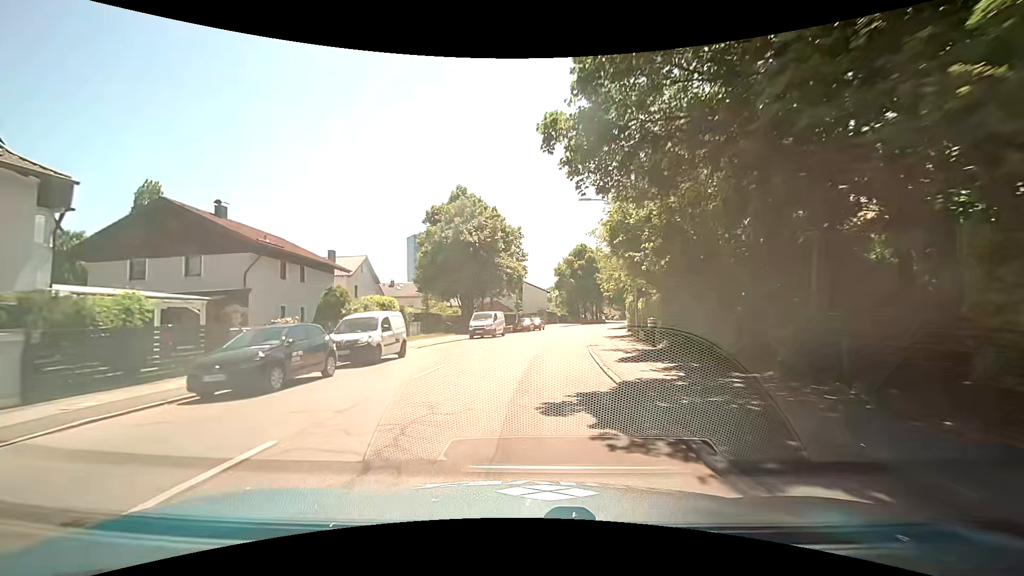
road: secondary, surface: asphalt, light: Day
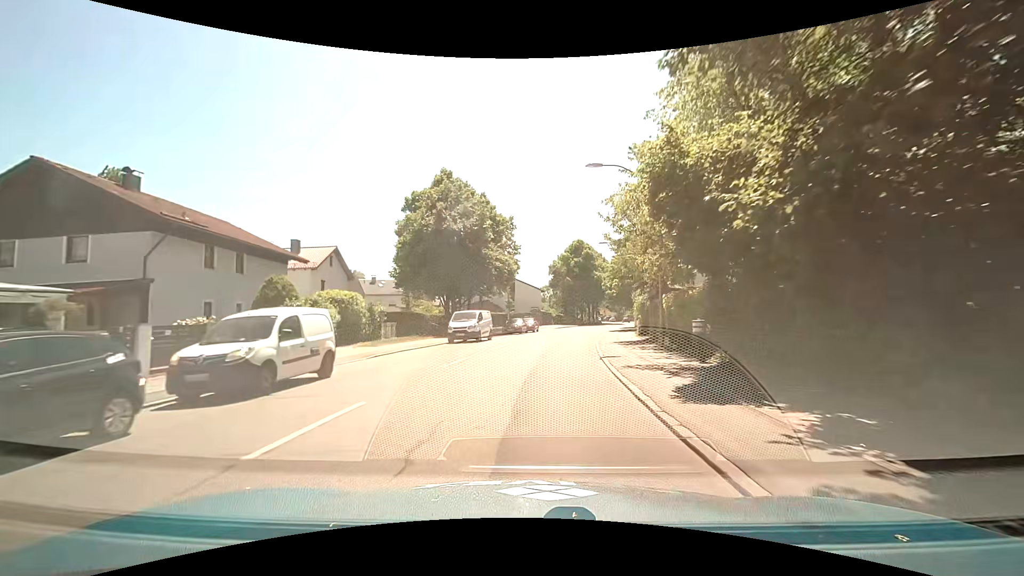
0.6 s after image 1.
(0.0, +6.6) m; +1°
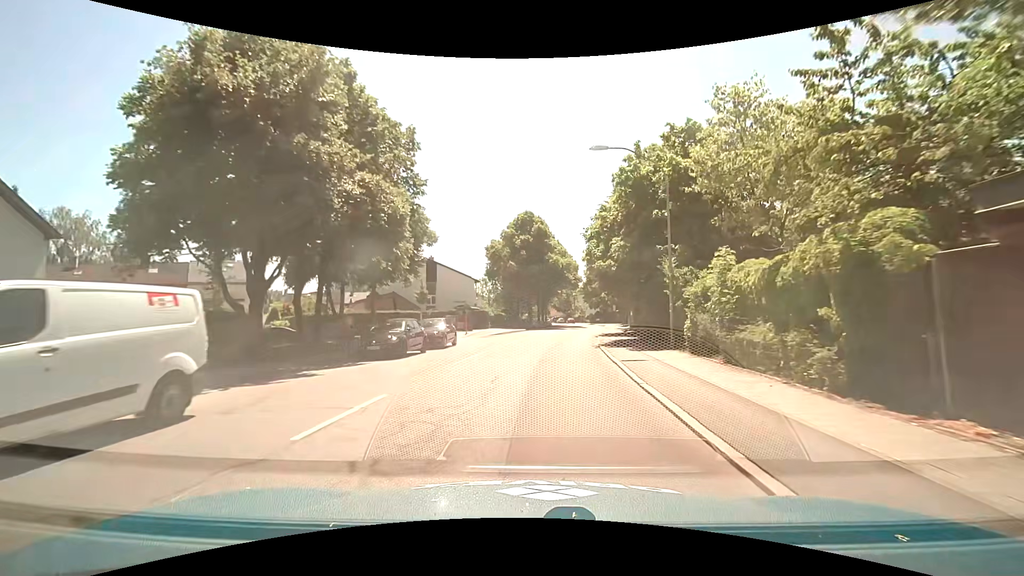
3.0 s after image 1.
(+1.4, +26.1) m; +7°
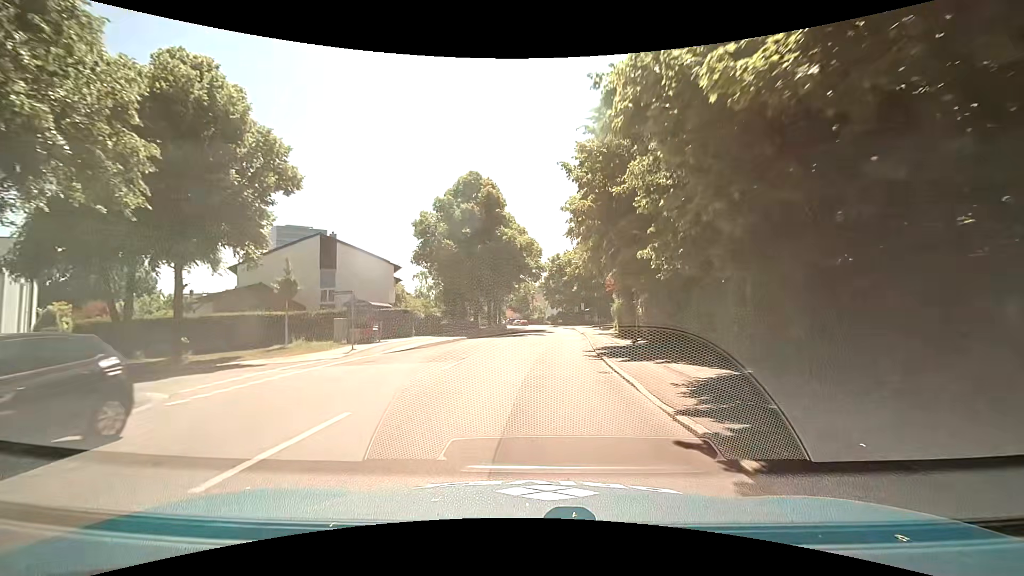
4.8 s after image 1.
(+0.8, +19.2) m; +5°
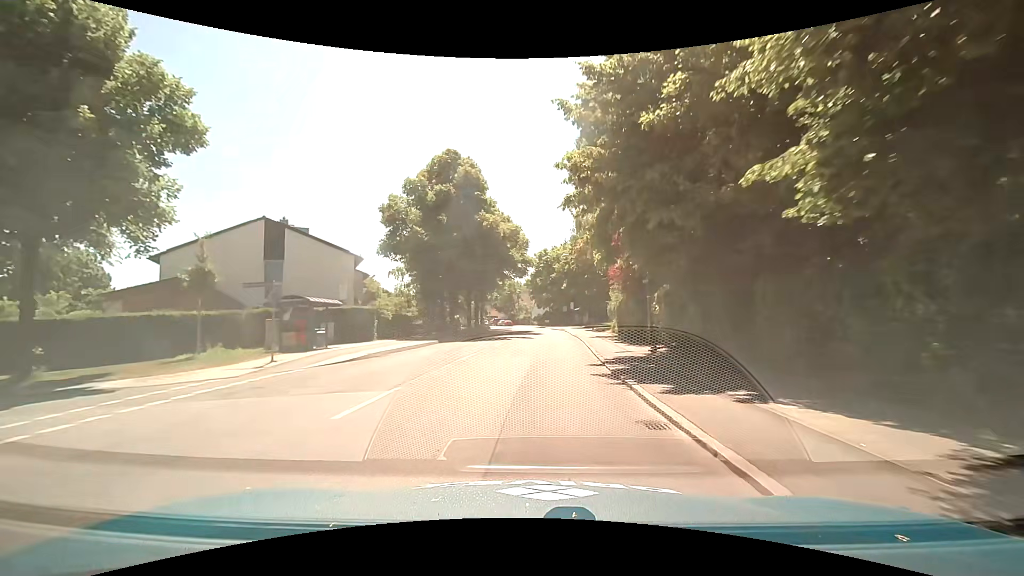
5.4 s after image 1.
(+0.1, +6.3) m; +2°
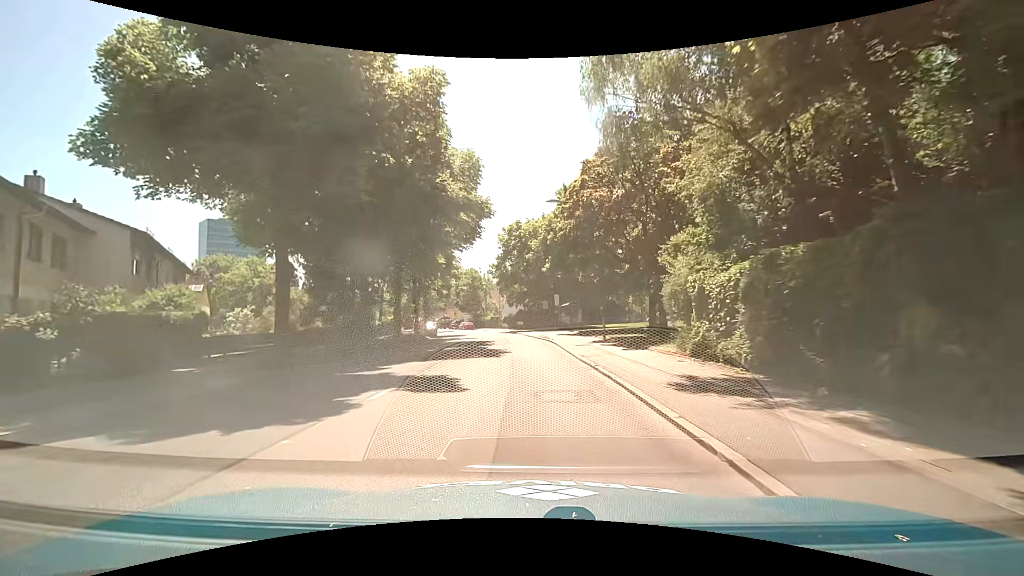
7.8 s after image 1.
(+0.9, +25.0) m; +2°
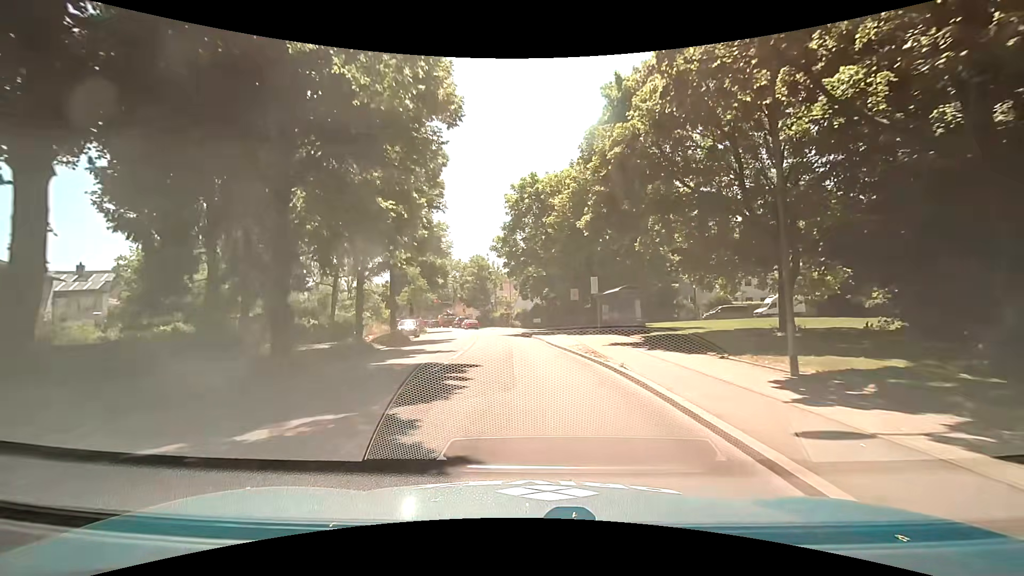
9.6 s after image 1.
(-0.2, +18.3) m; 0°
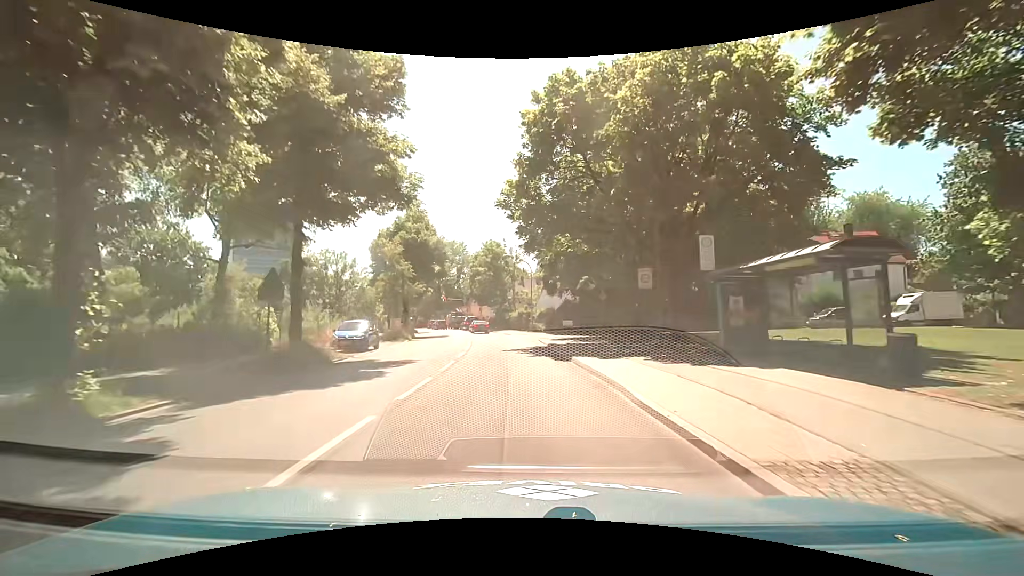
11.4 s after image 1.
(-0.6, +17.2) m; -4°
